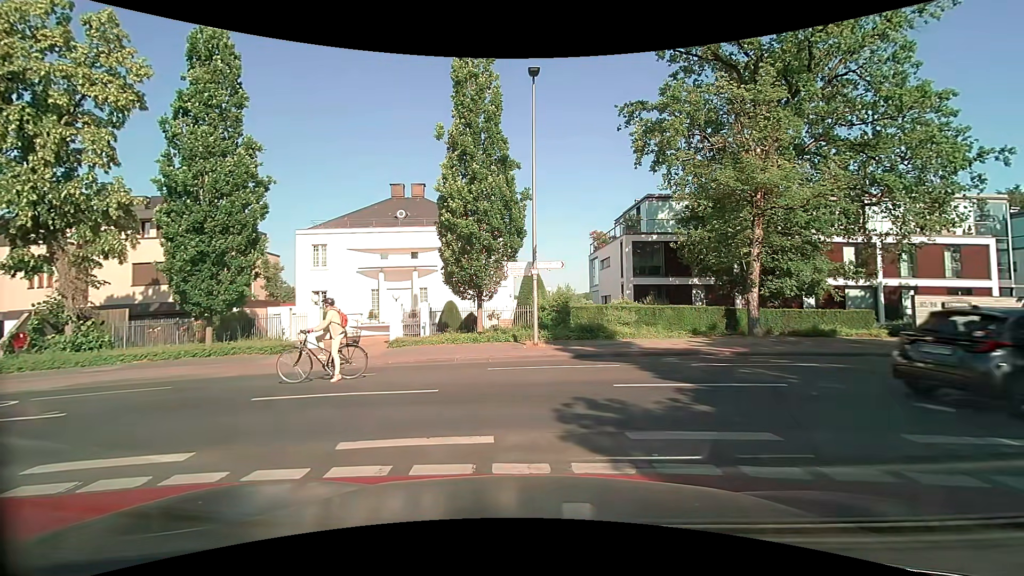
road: residential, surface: asphalt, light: Day
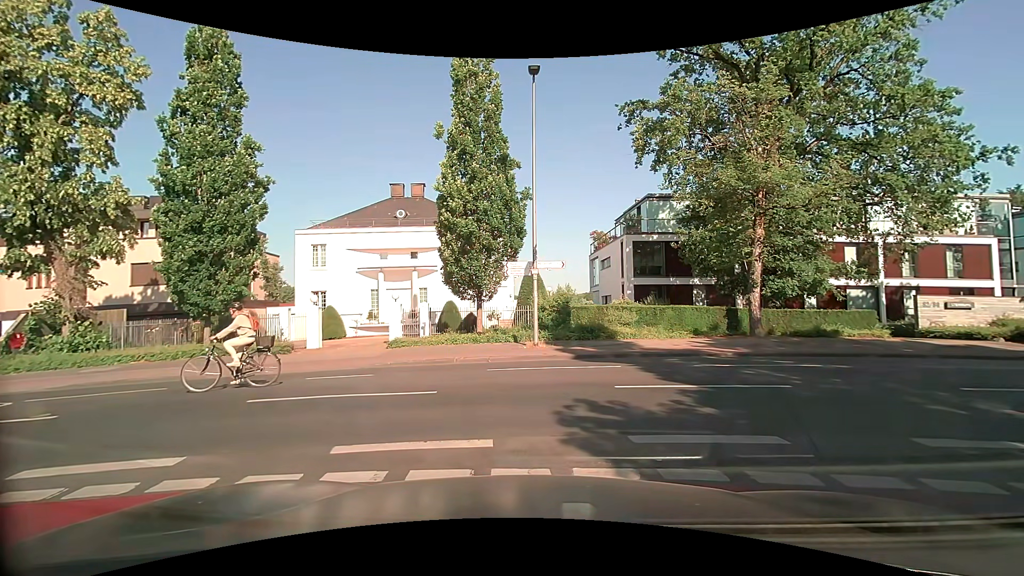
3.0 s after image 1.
(0.0, +0.2) m; 0°
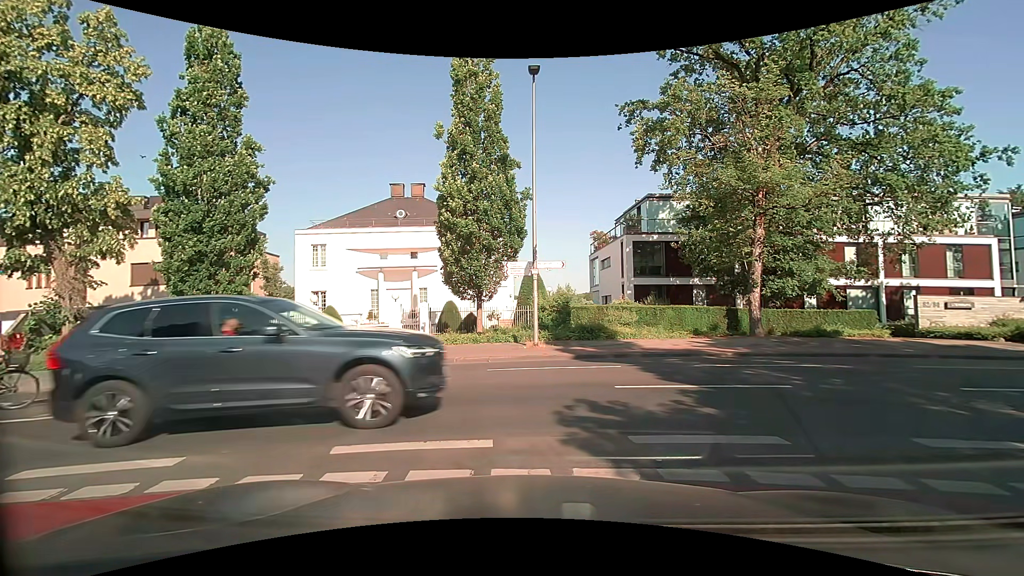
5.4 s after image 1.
(0.0, 0.0) m; 0°
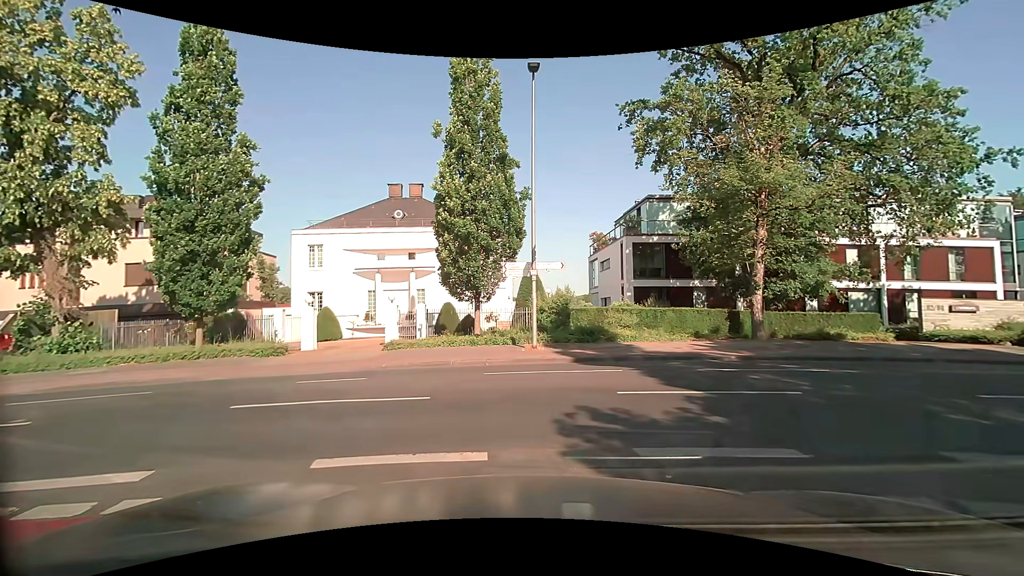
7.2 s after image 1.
(0.0, +0.4) m; 0°
